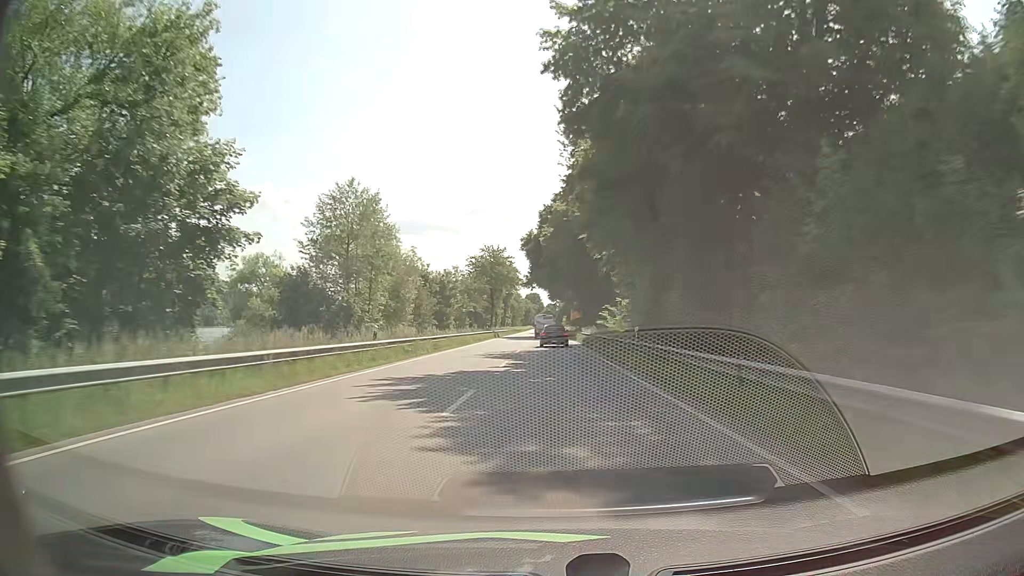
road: primary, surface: asphalt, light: Day
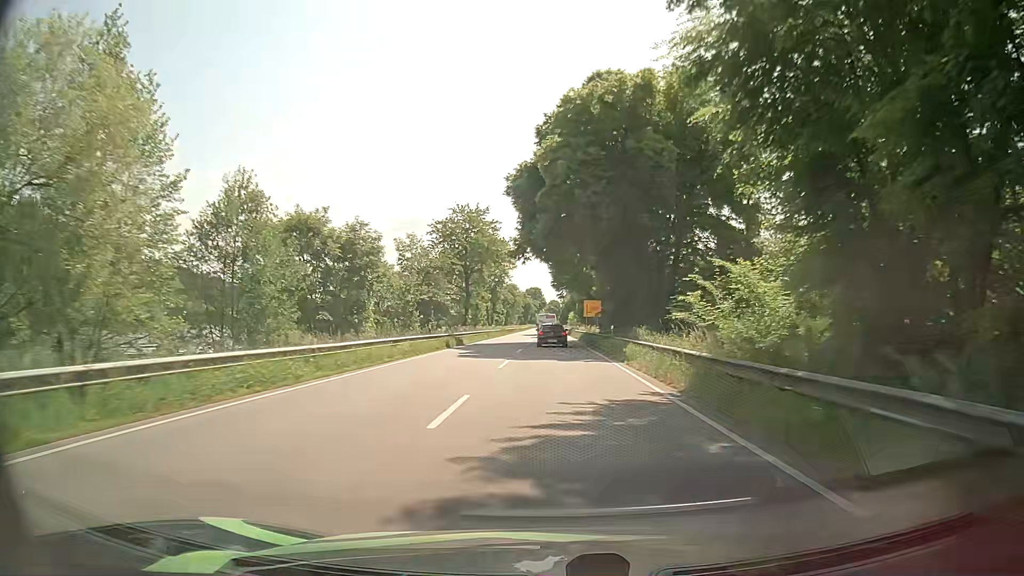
(-0.3, +37.1) m; 0°
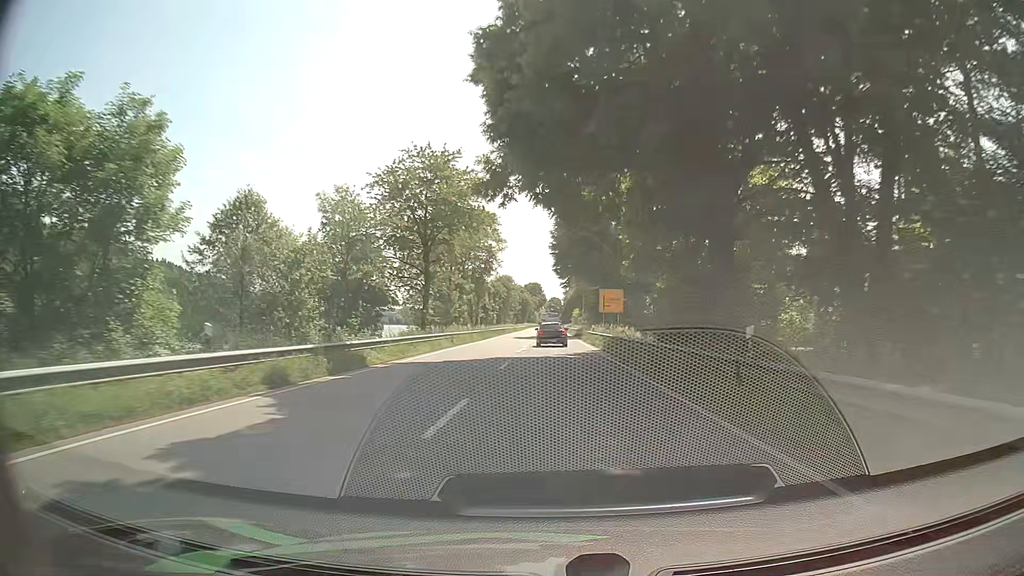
(-0.2, +24.8) m; -1°
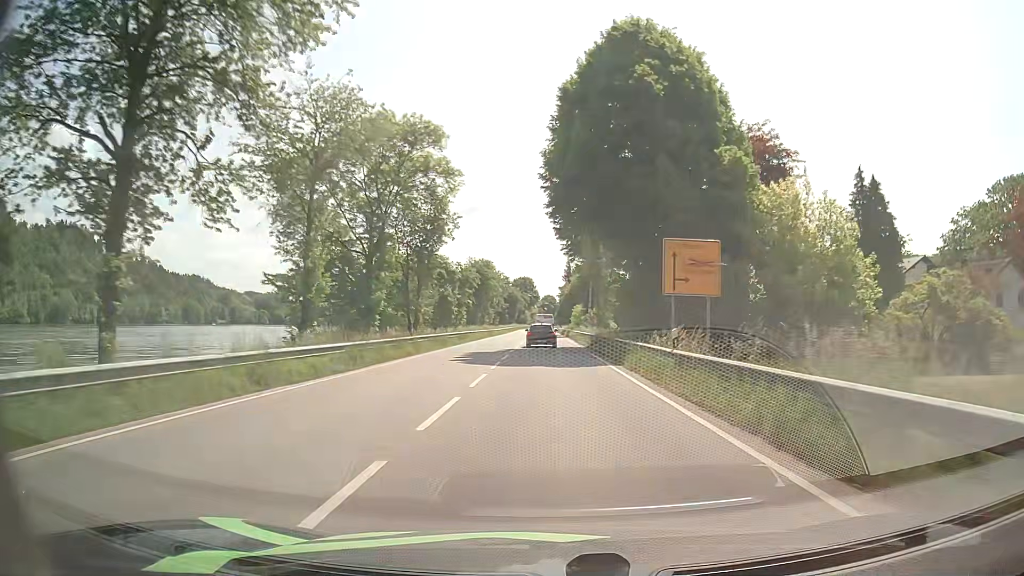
(+0.2, +35.8) m; 0°
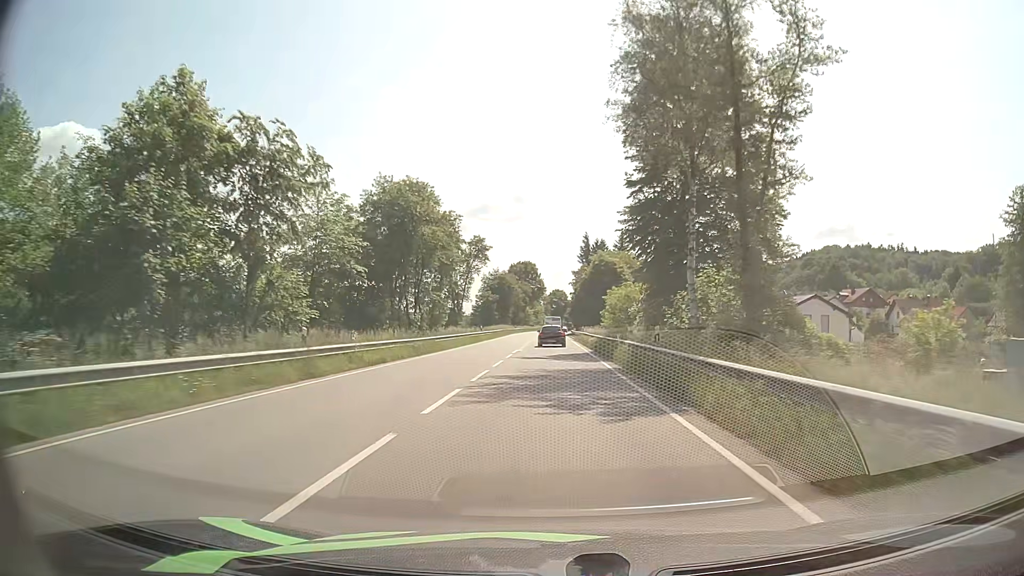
(+0.3, +58.5) m; 0°
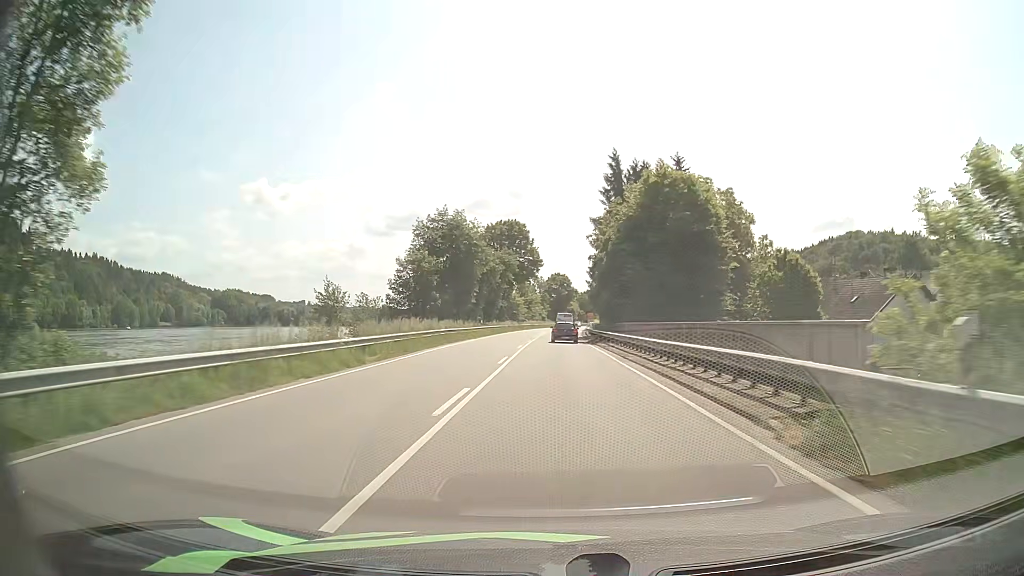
(-0.2, +60.9) m; 0°
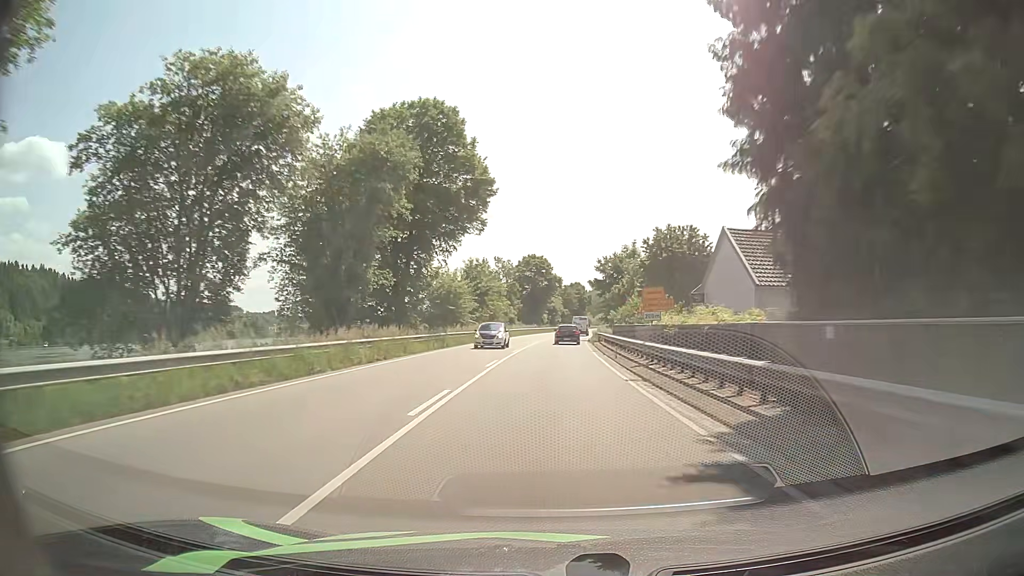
(+0.6, +59.8) m; +1°
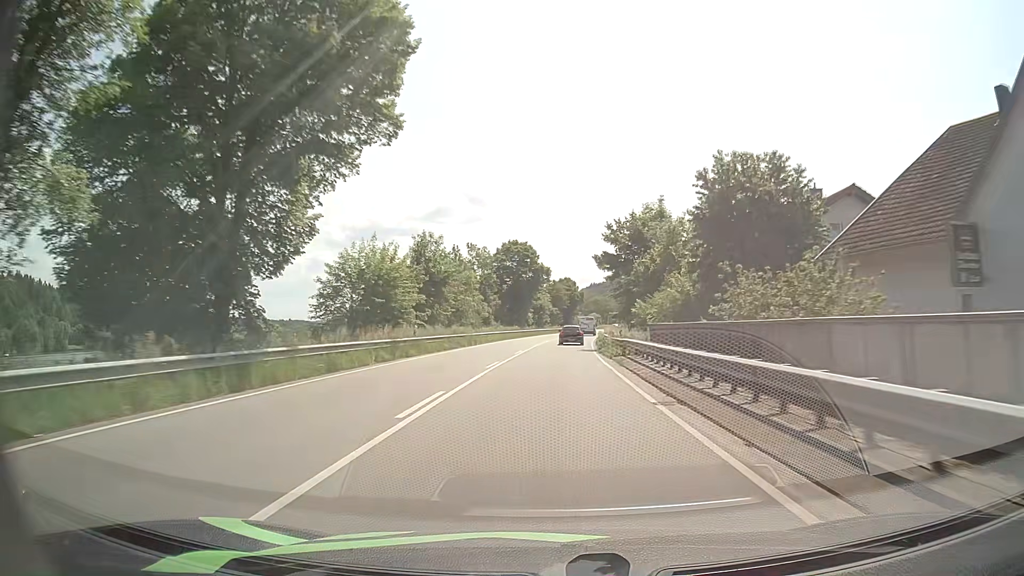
(+0.4, +24.2) m; +1°
(0, +10) (0, +20) (+1, +30) (+1, +40) (+2, +50) (+3, +60) (+3, +70) (+4, +80) (+5, +90) (+6, +100) m
